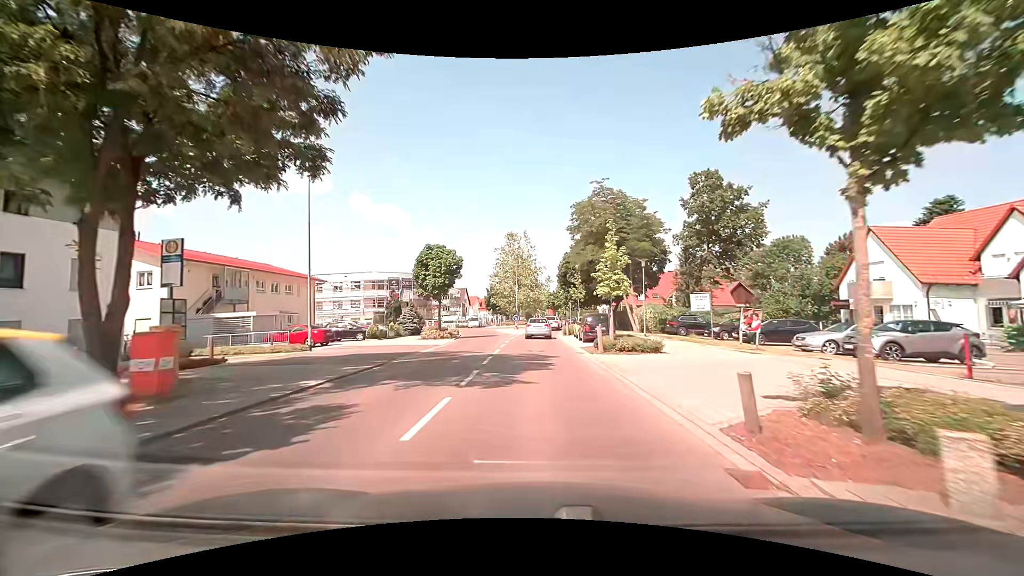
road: tertiary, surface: asphalt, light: Day
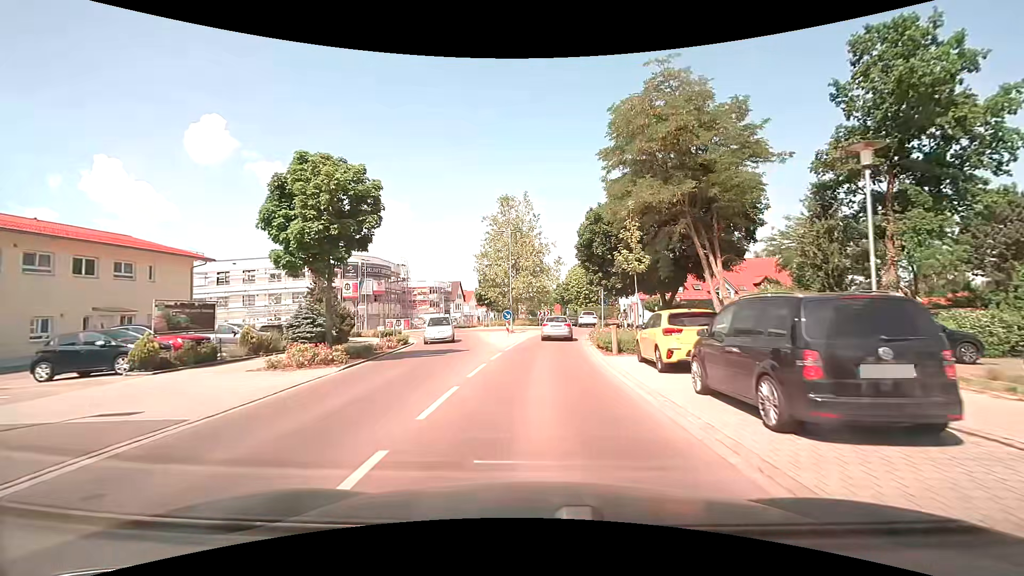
(-0.2, +21.4) m; -1°
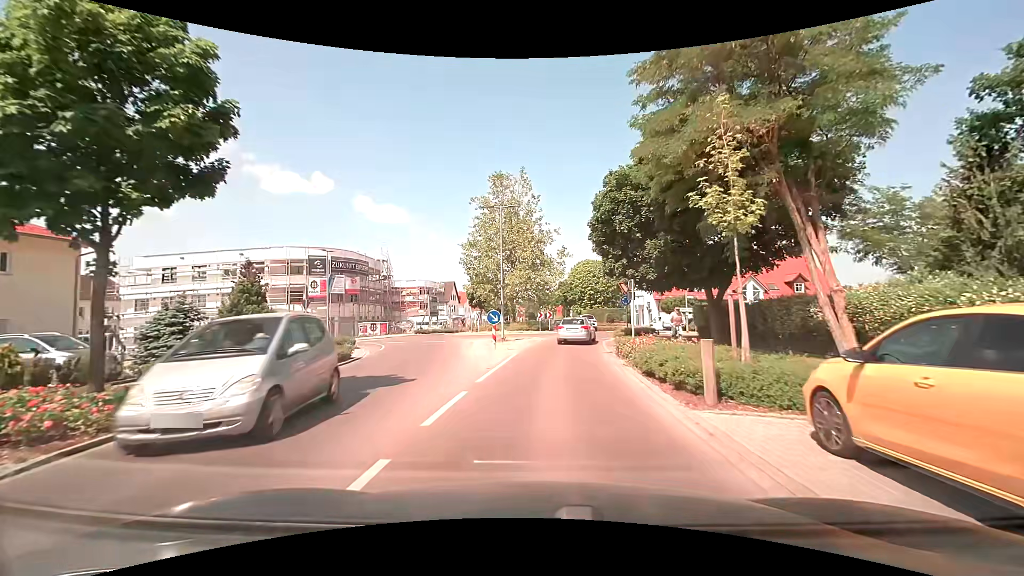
(0.0, +9.2) m; 0°
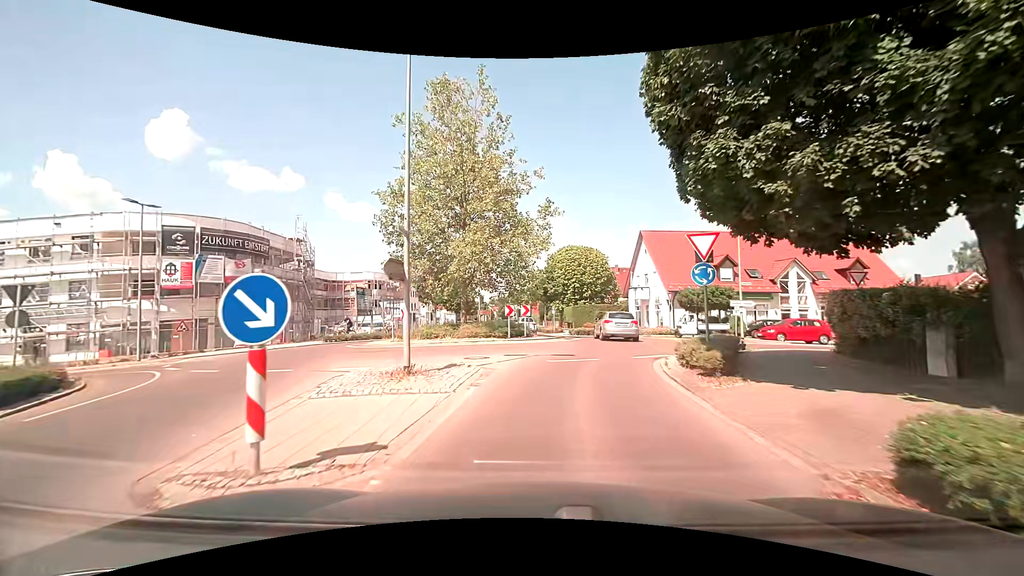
(+0.2, +16.9) m; +3°
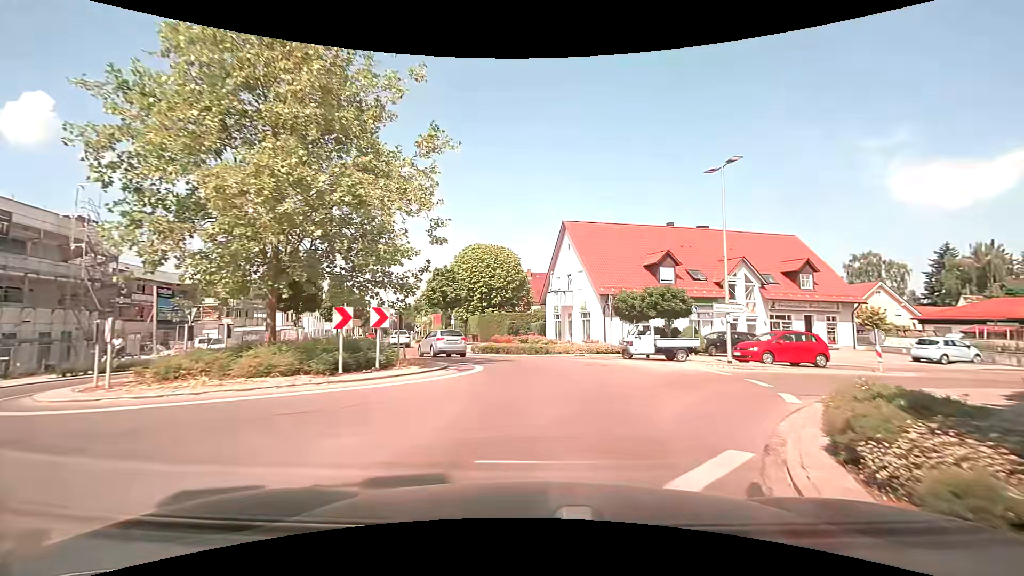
(+0.7, +11.5) m; +11°
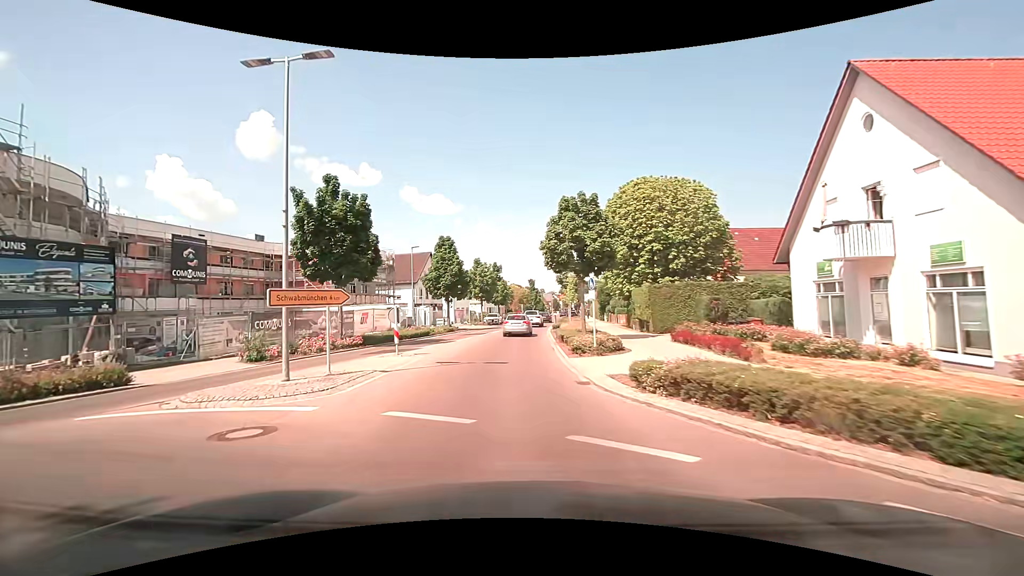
(-1.9, +21.1) m; -19°
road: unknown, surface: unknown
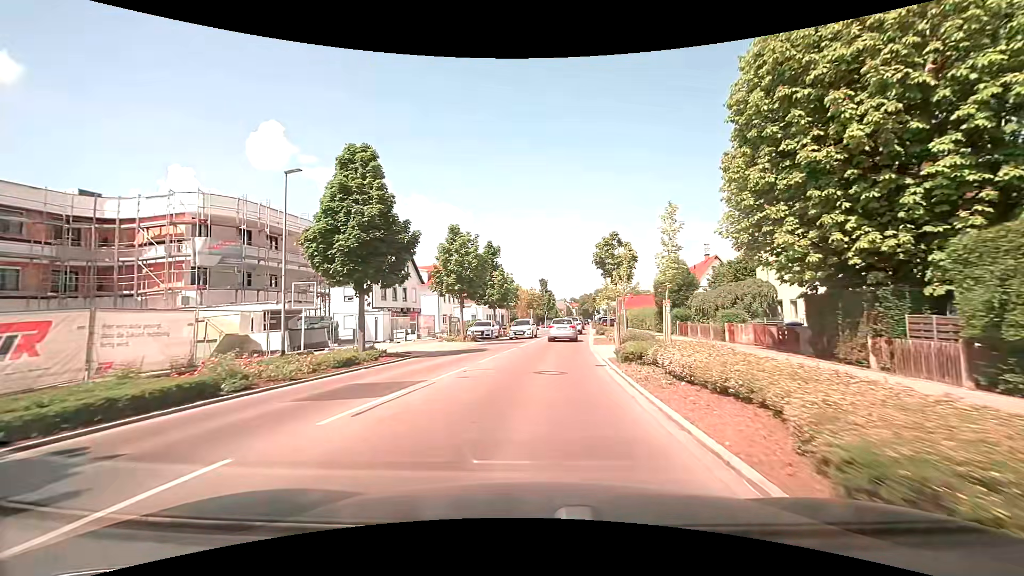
(-0.8, +26.0) m; -1°
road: tertiary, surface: asphalt
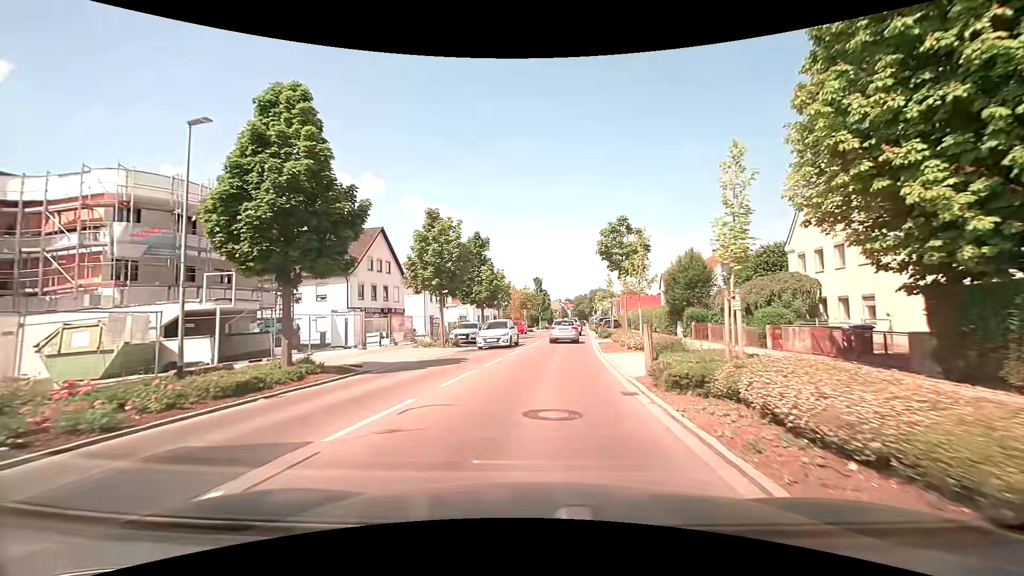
(0.0, +5.4) m; 0°
(0, +10) (+1, +20) (+1, +30) (+2, +40) (+3, +50) (+4, +60) (+5, +70) (+6, +80) (+7, +90) (+8, +100) m
